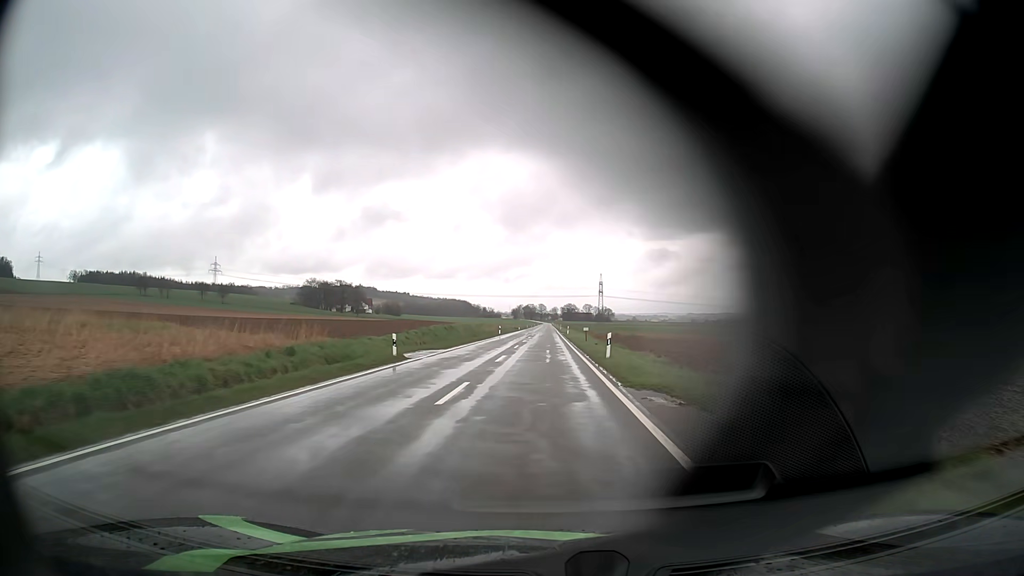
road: tertiary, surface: asphalt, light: Day
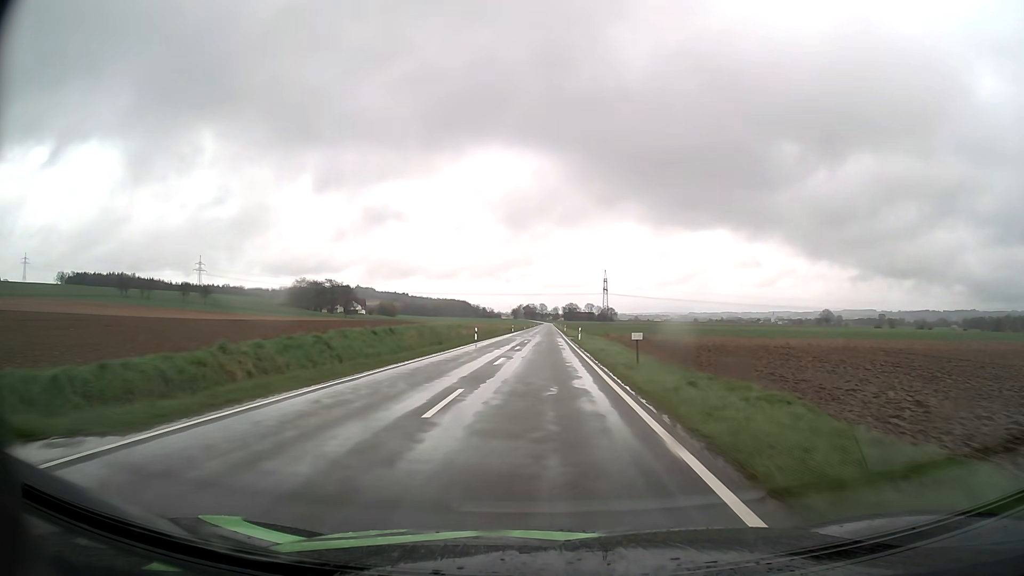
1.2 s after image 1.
(0.0, +26.5) m; 0°
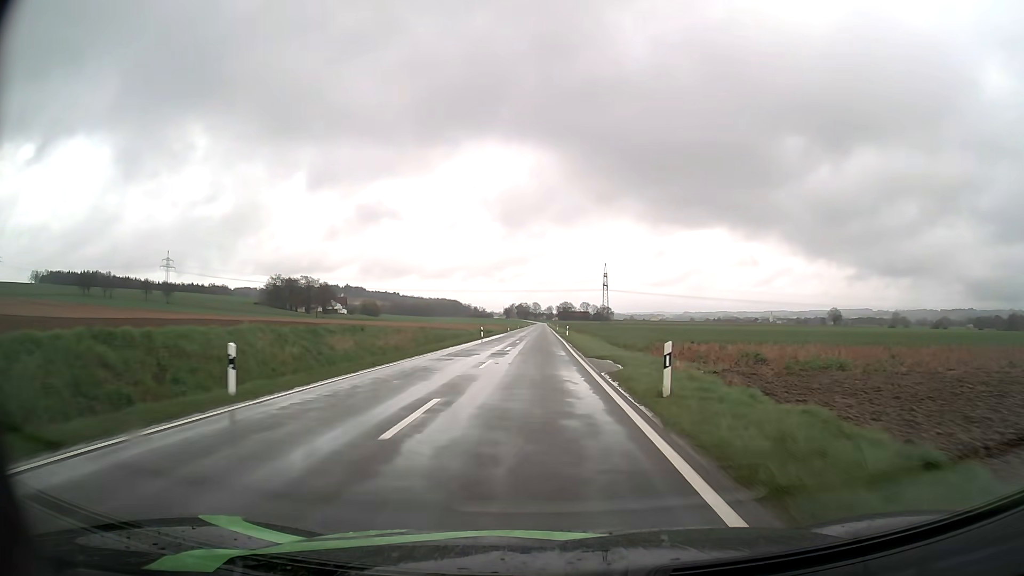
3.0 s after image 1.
(+0.2, +39.3) m; +1°
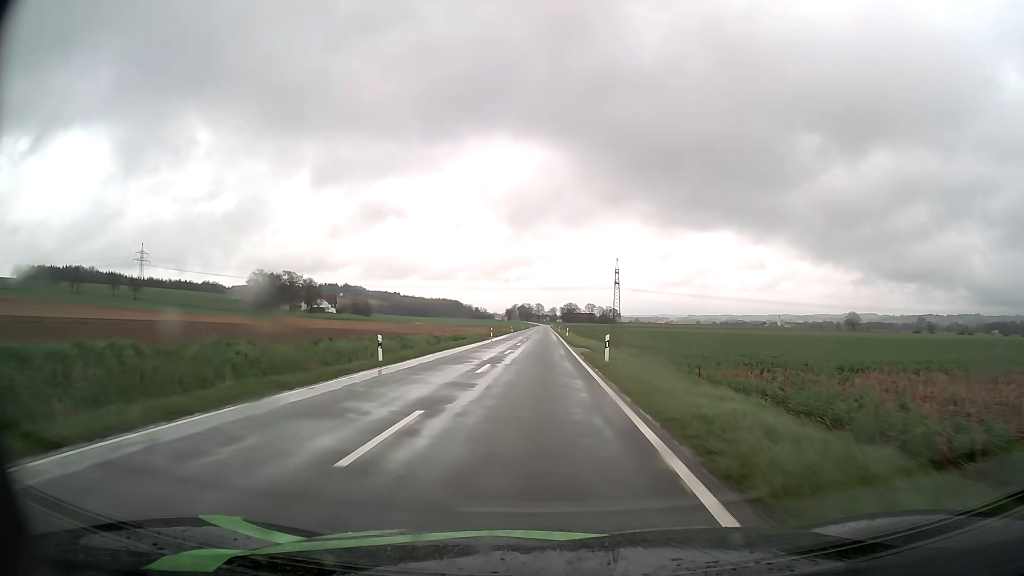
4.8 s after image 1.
(-0.2, +38.9) m; 0°
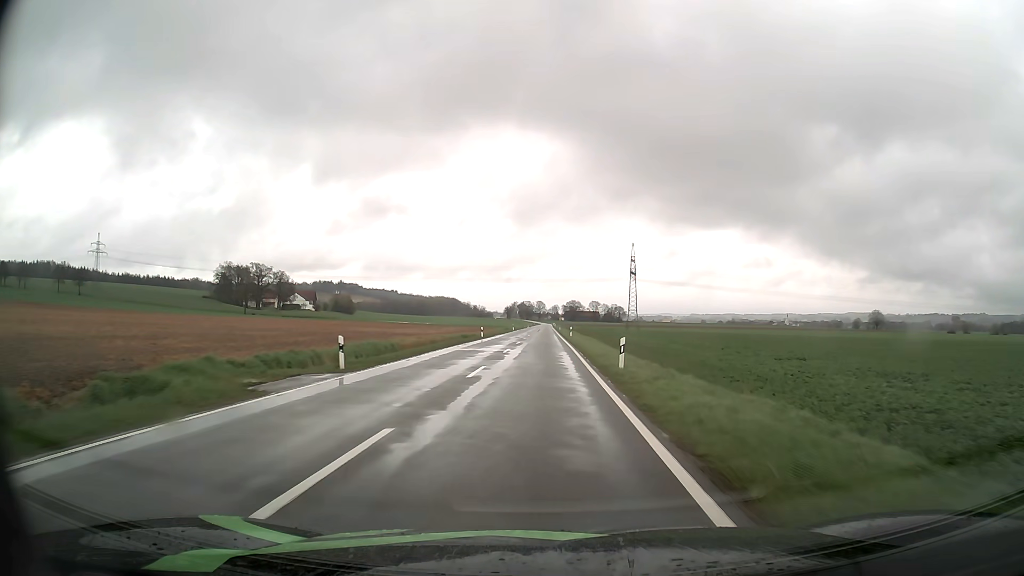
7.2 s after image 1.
(+0.1, +51.8) m; 0°
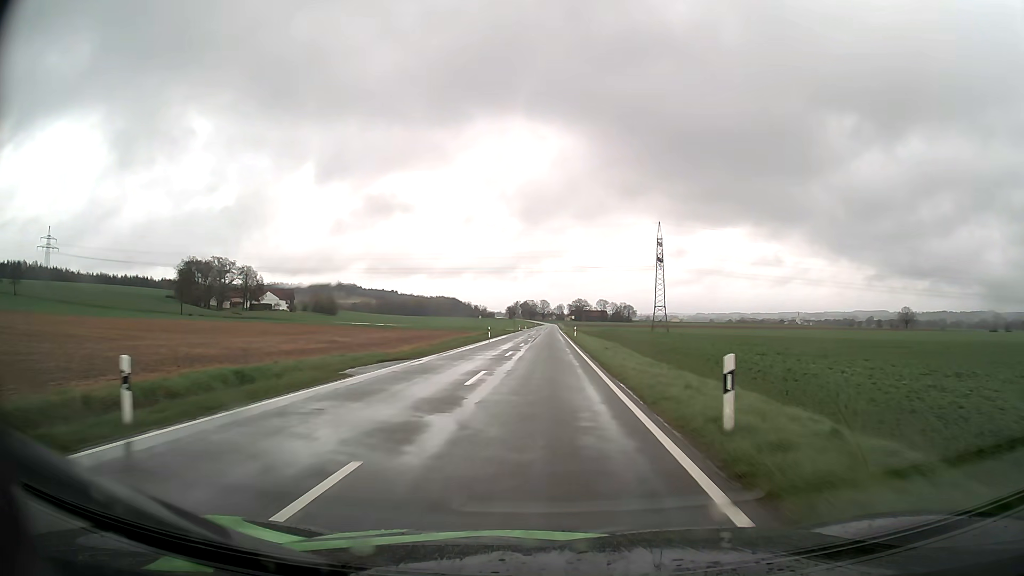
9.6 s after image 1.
(0.0, +51.9) m; 0°
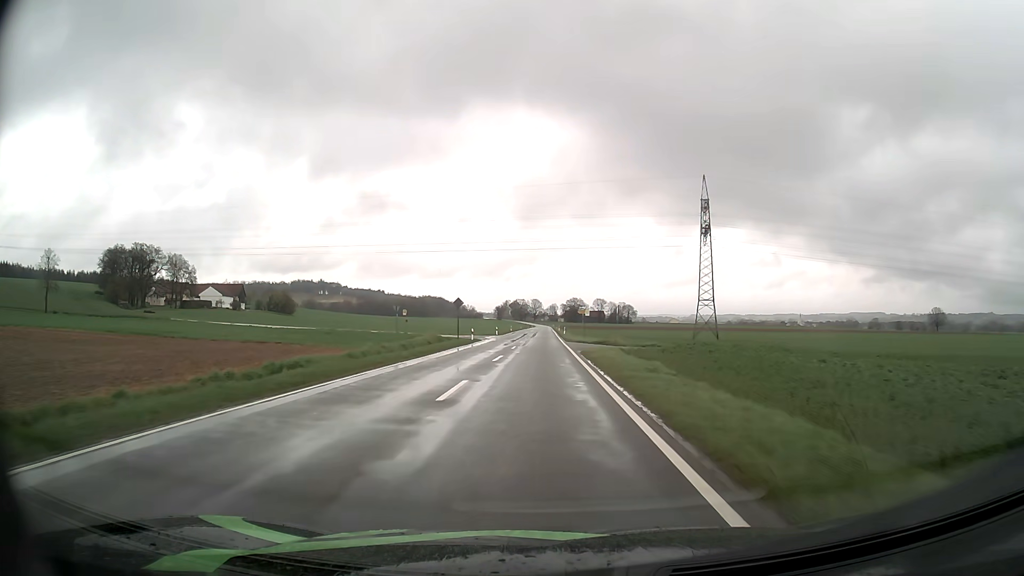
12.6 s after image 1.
(+0.3, +65.4) m; +1°
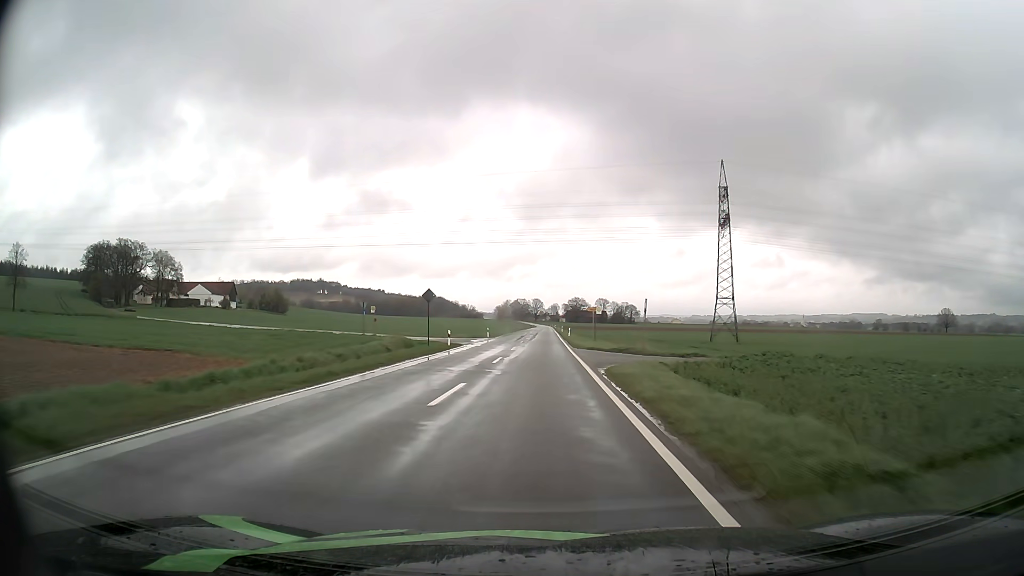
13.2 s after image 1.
(0.0, +13.2) m; 0°
